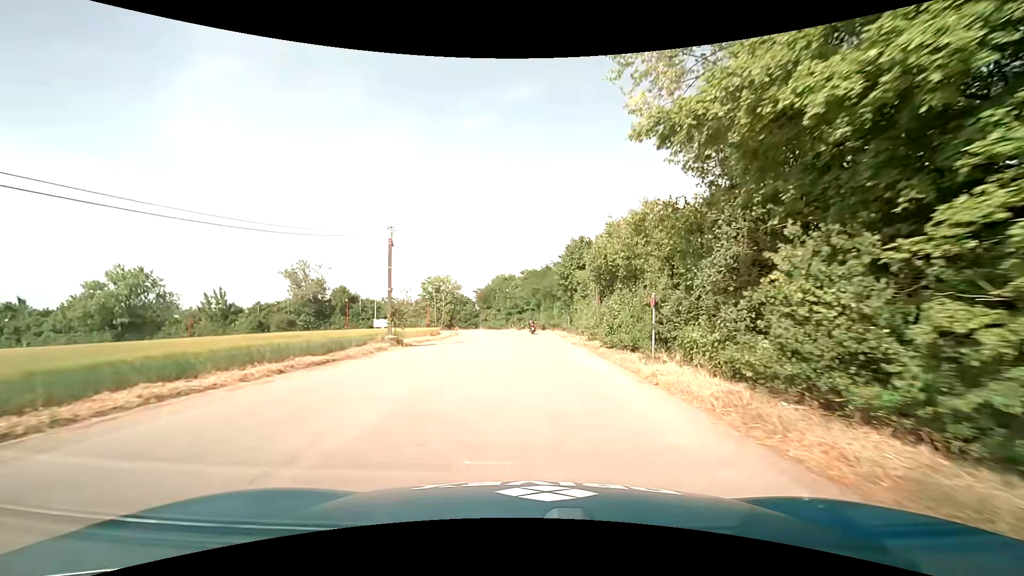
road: service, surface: asphalt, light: Day
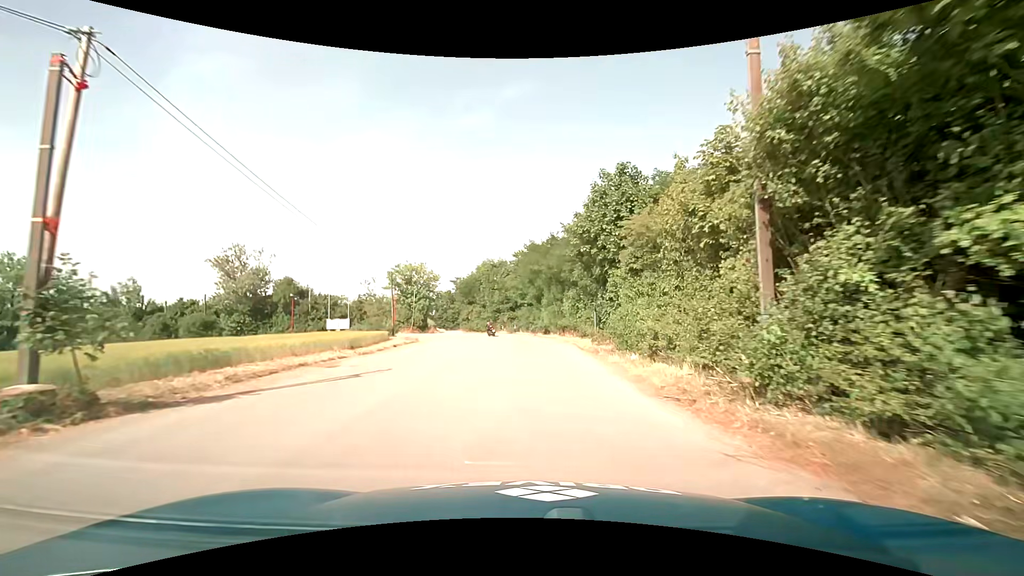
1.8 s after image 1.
(+0.1, +20.1) m; 0°
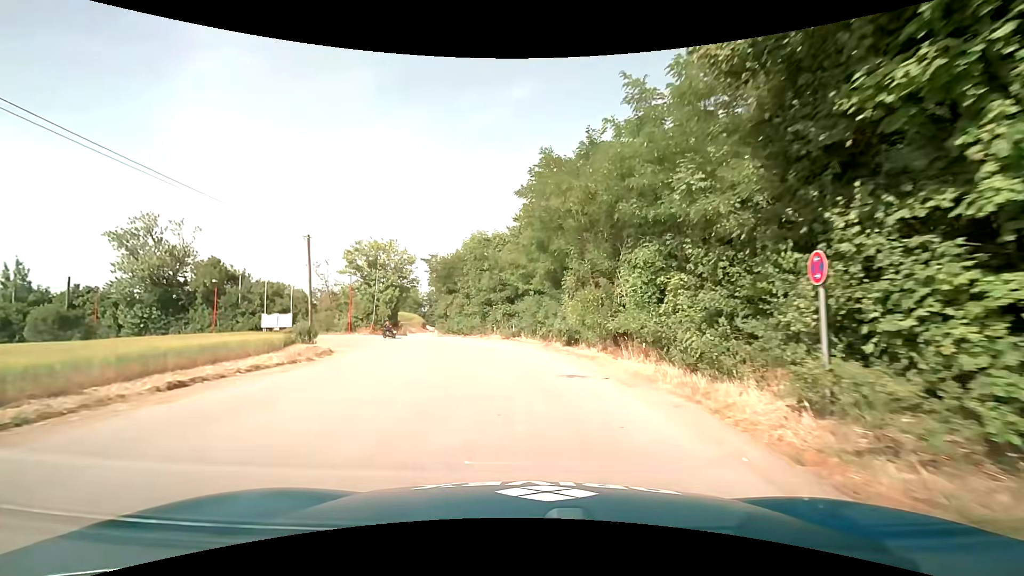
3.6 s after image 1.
(0.0, +19.6) m; -1°
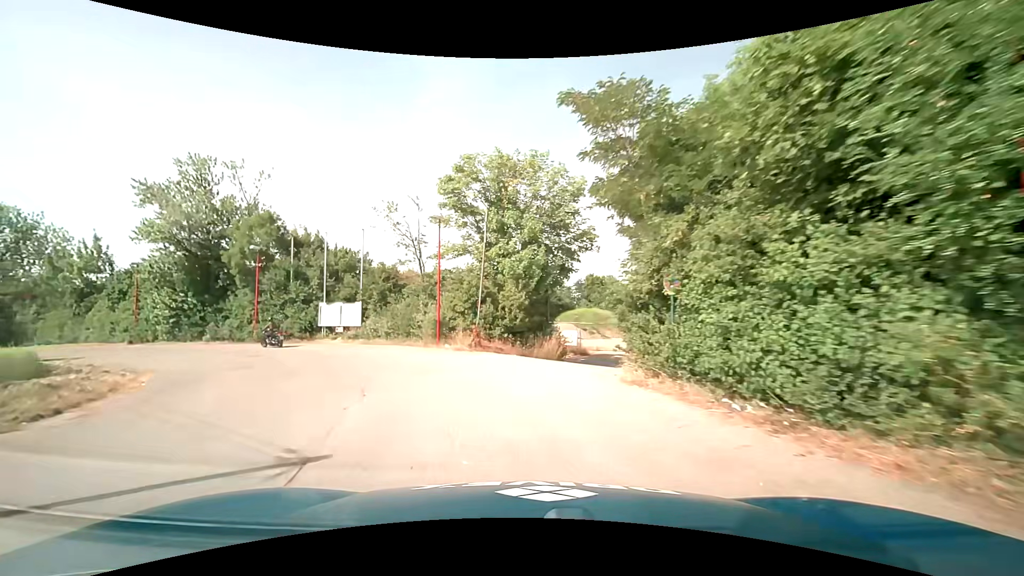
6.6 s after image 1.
(-4.1, +30.3) m; -22°
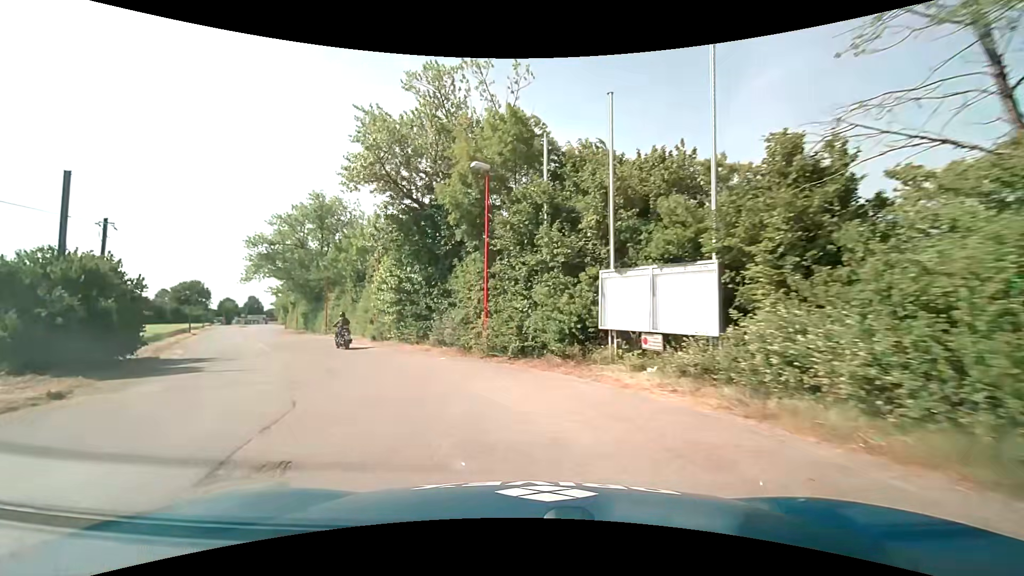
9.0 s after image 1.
(-6.1, +19.5) m; -36°
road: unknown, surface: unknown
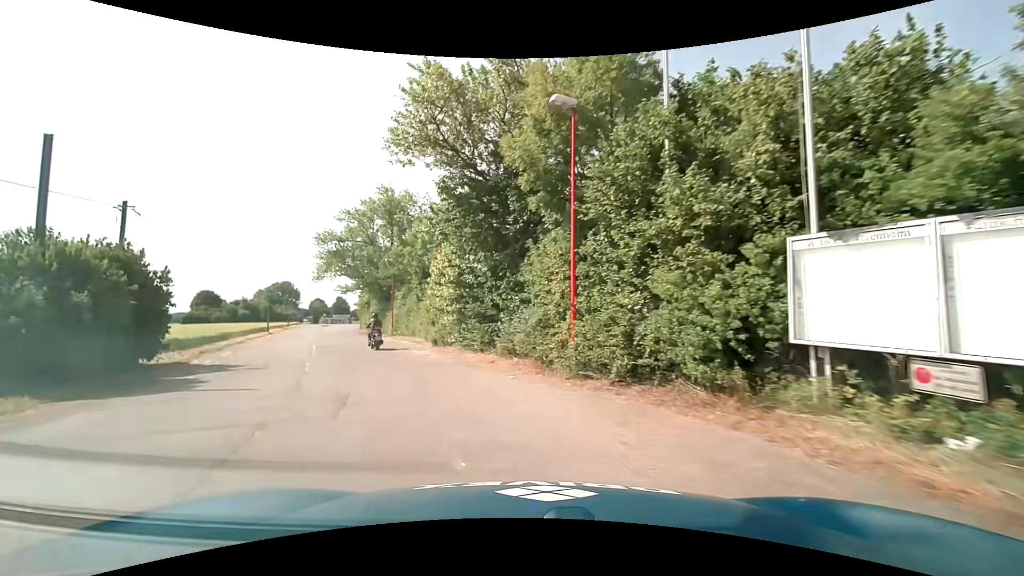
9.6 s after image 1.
(-0.4, +4.9) m; -9°
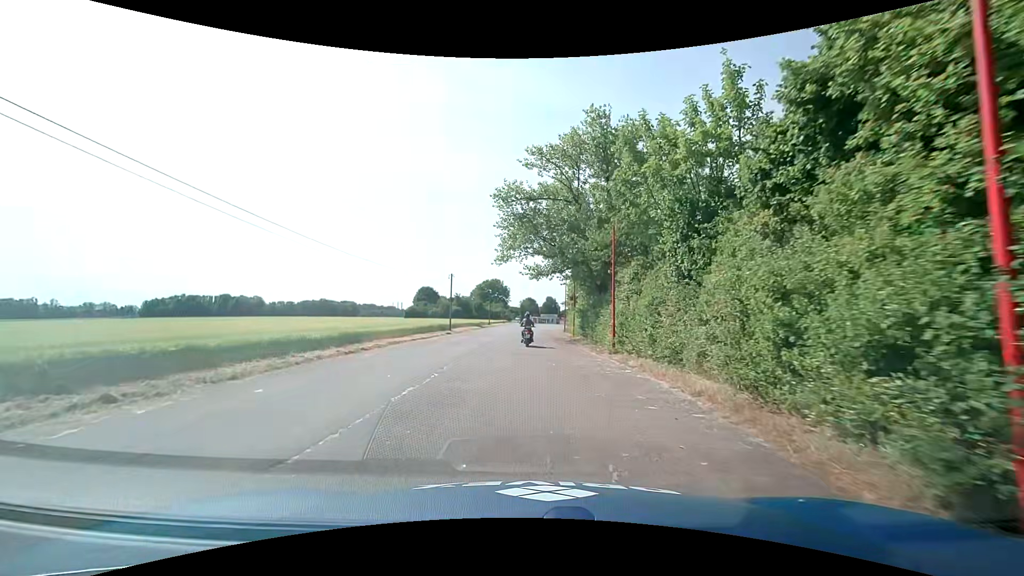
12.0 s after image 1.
(-5.0, +18.8) m; -24°
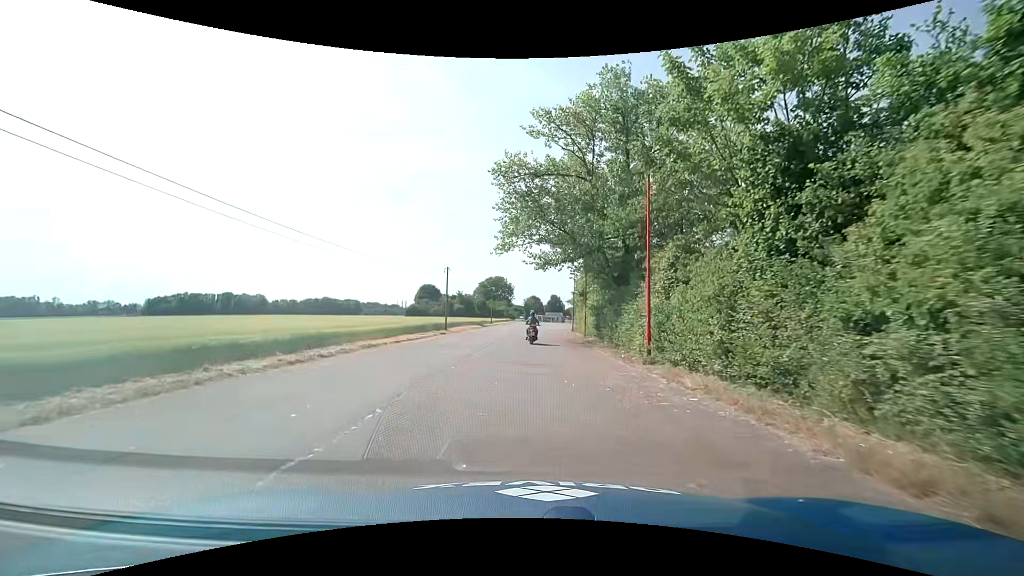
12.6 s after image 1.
(0.0, +5.0) m; -1°
(0, +10) (0, +20) (+1, +30) (+1, +40) (+2, +50) (+3, +60) (+5, +70) (+7, +80) (+9, +89) (+10, +99) m
